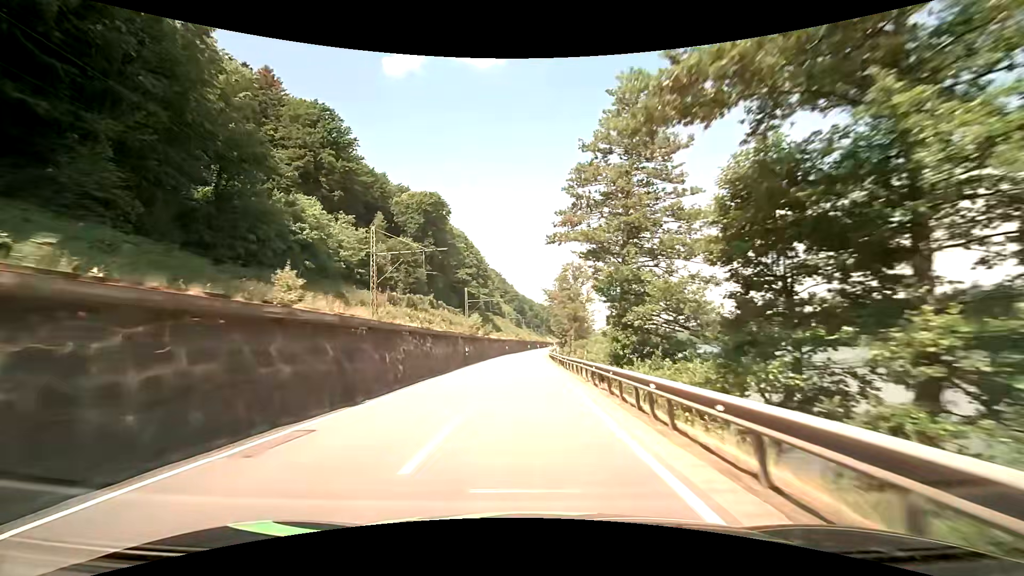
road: primary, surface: asphalt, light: Day
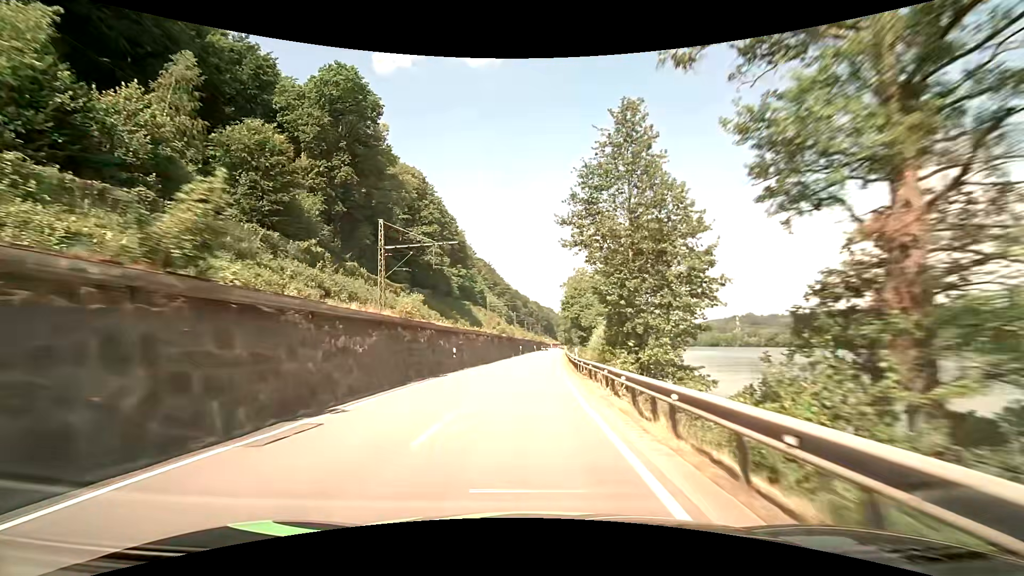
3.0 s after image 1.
(0.0, +58.4) m; +1°
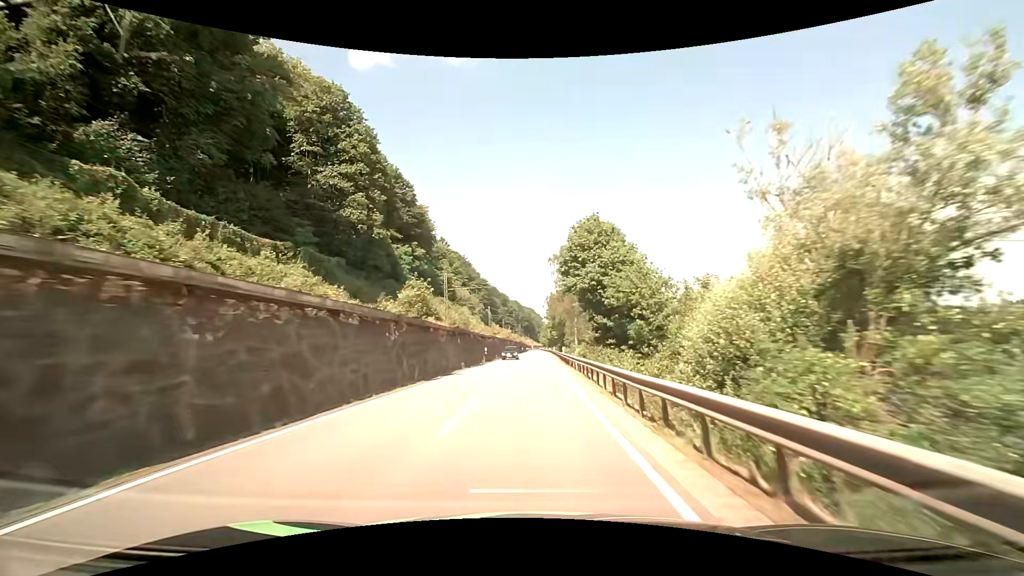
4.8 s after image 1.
(+0.5, +34.9) m; +2°
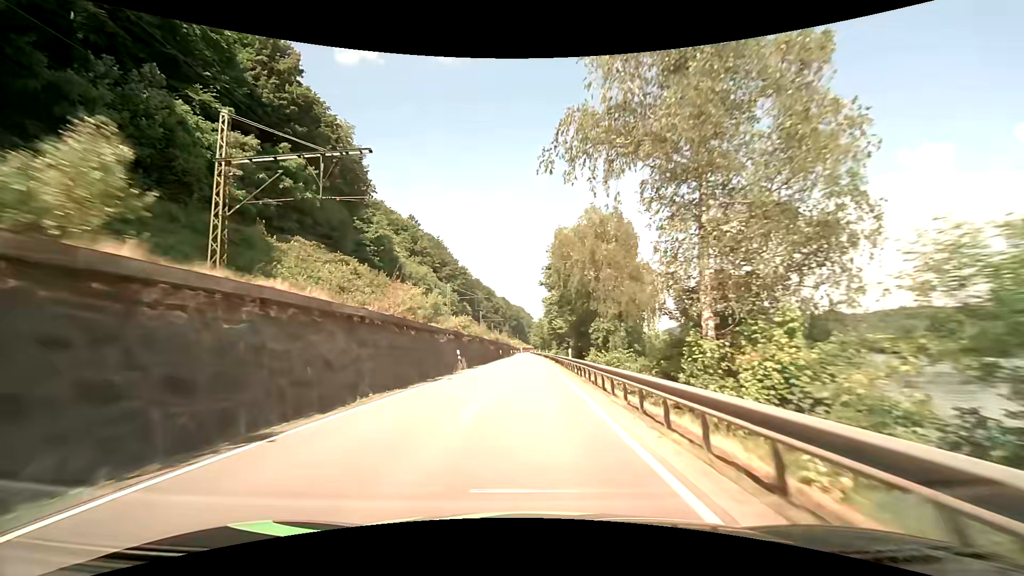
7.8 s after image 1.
(+1.3, +58.0) m; +1°
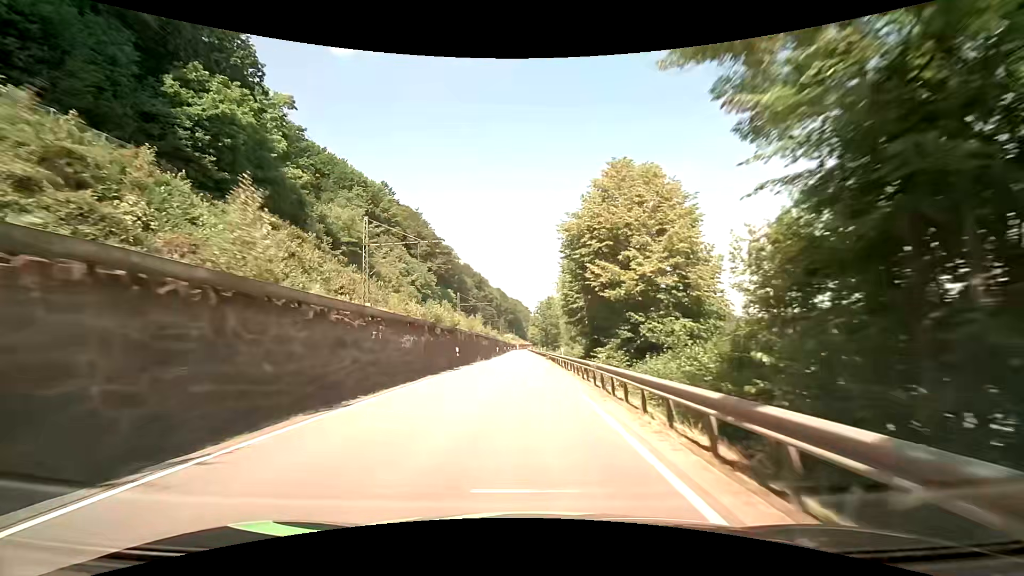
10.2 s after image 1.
(+0.2, +46.4) m; 0°
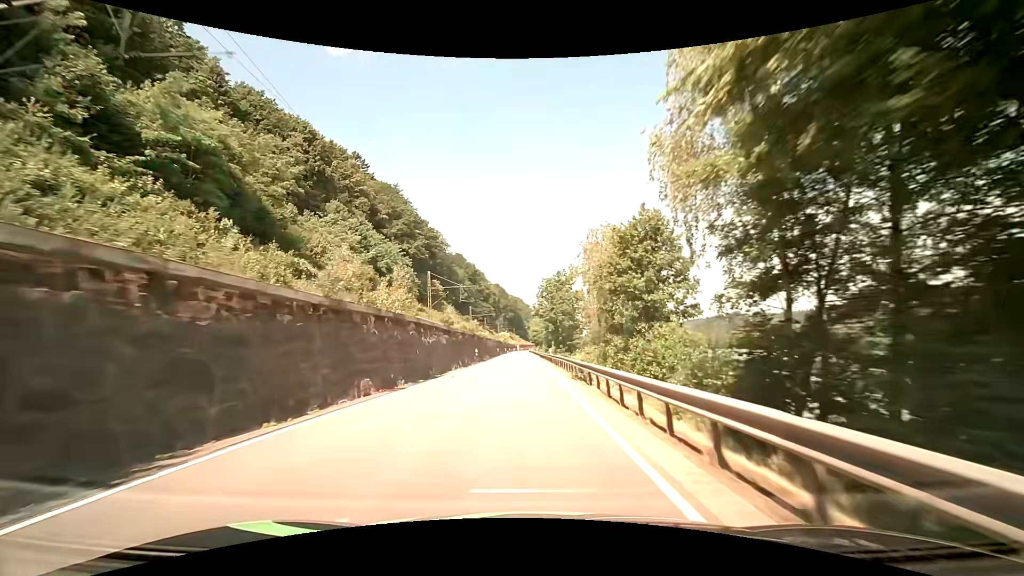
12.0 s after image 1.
(+0.1, +34.9) m; +1°
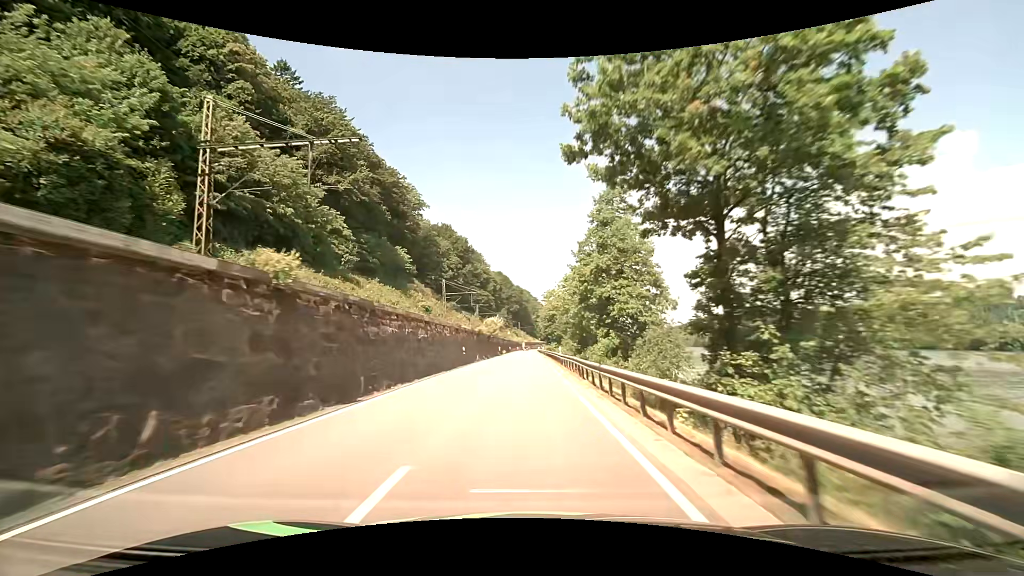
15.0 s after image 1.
(-1.3, +58.2) m; -2°
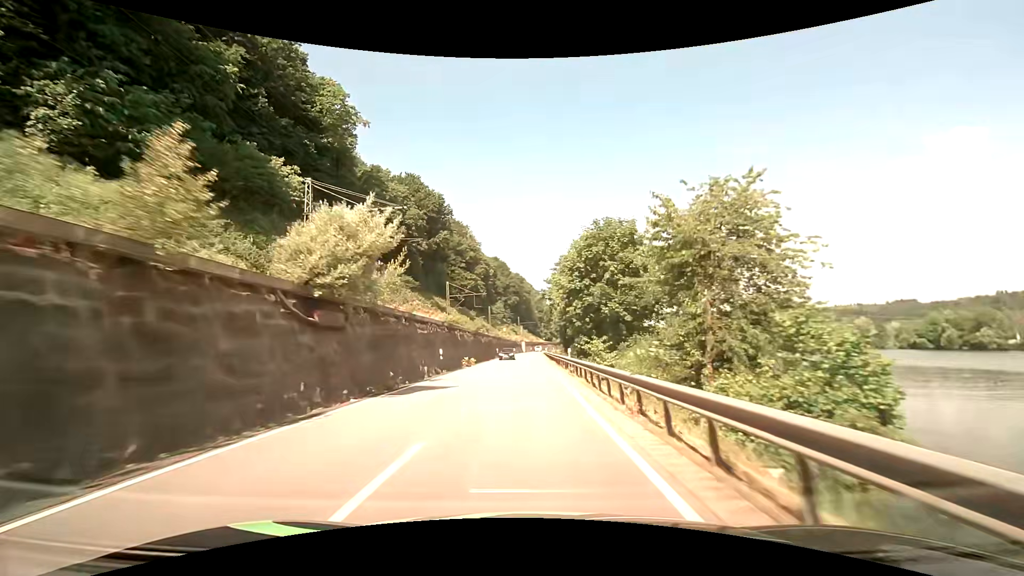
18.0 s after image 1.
(+0.1, +58.3) m; 0°
(0, +10) (0, +20) (0, +30) (0, +40) (0, +50) (0, +60) (0, +70) (0, +80) (0, +90) (0, +100) m
